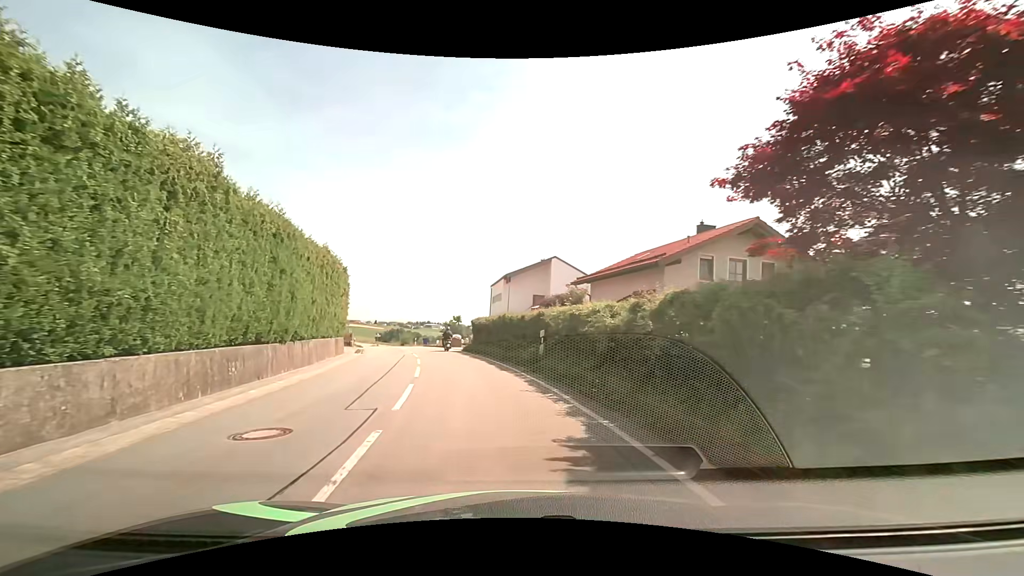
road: tertiary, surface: asphalt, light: Day
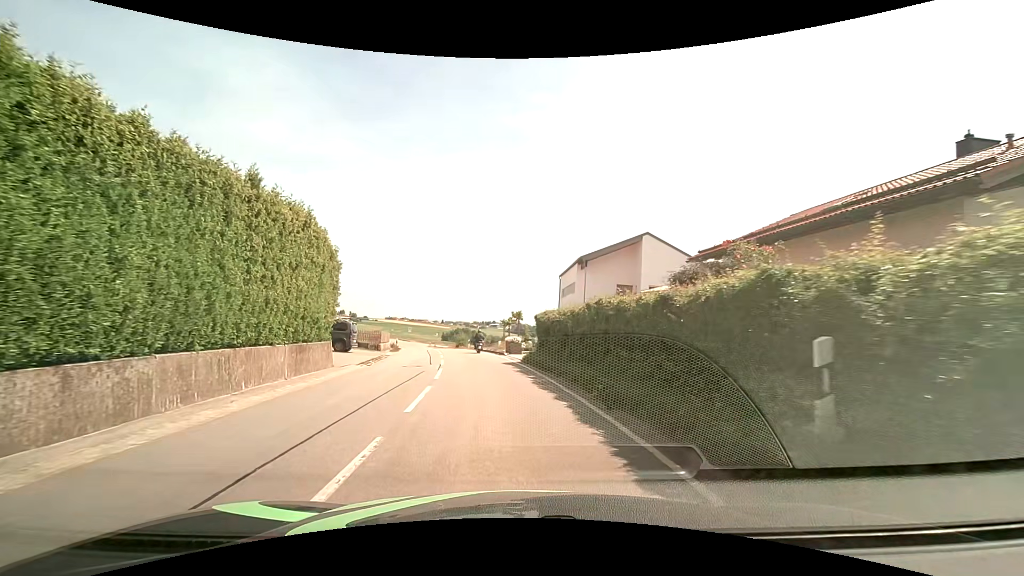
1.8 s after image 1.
(-0.8, +12.1) m; -8°
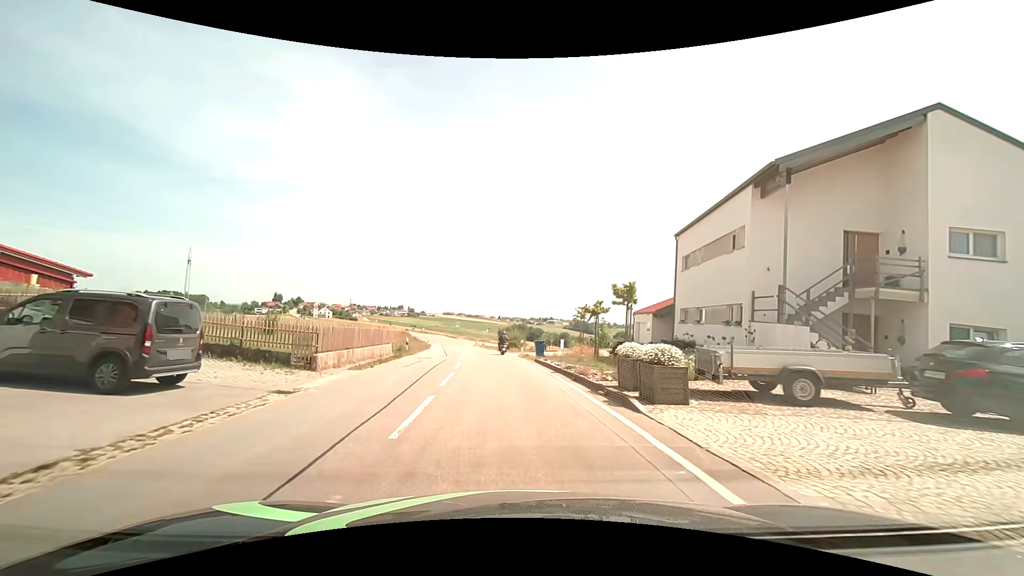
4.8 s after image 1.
(-1.4, +20.7) m; -6°
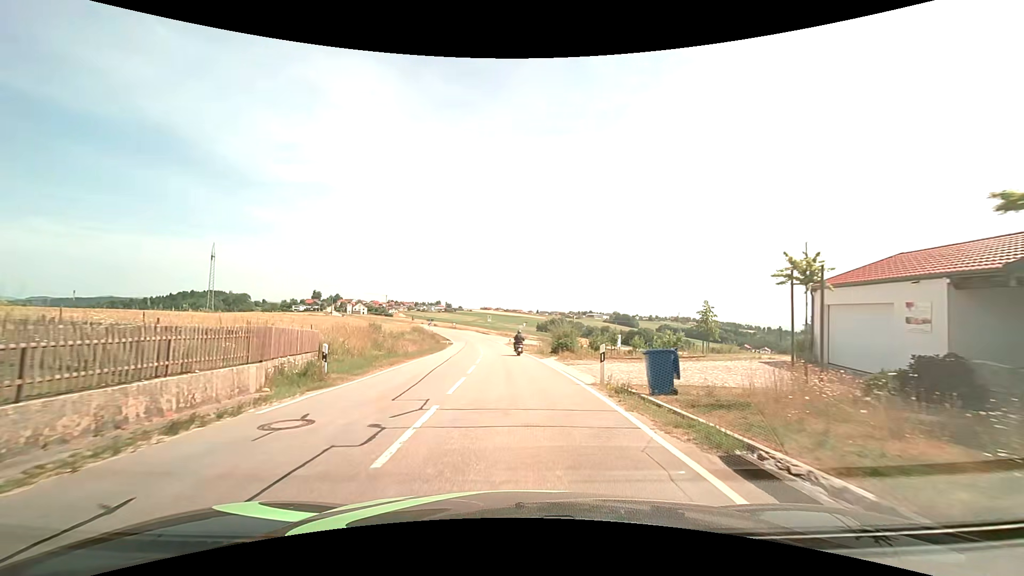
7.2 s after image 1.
(-0.7, +19.4) m; -4°
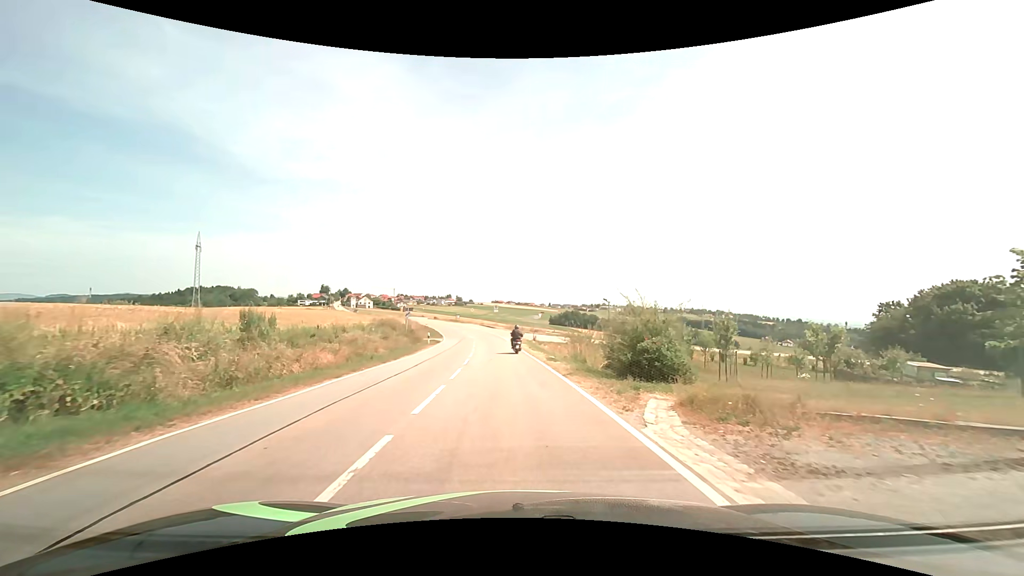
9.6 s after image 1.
(-0.2, +20.3) m; -1°
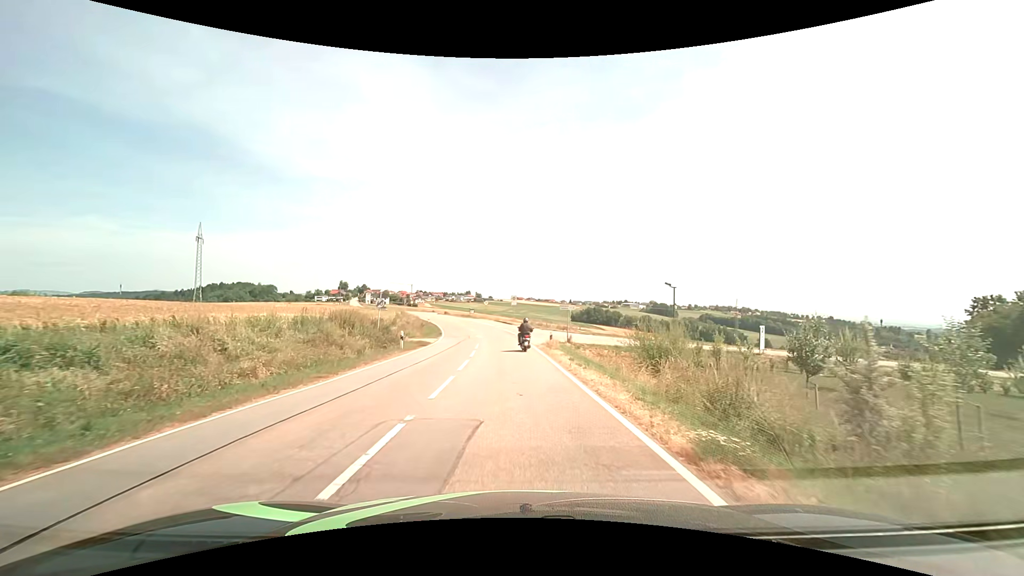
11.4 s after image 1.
(-0.3, +16.2) m; -2°
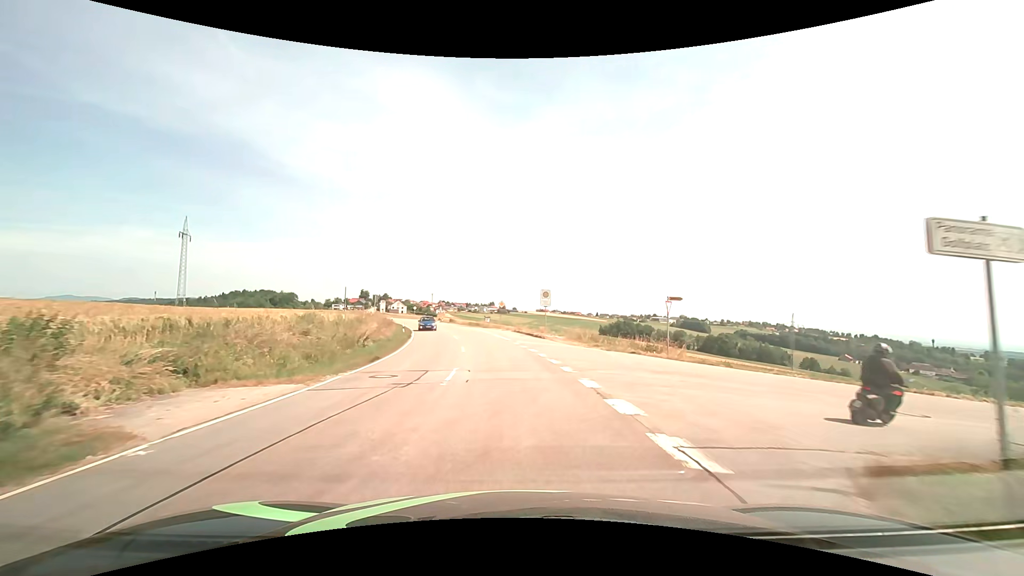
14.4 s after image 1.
(-0.7, +28.5) m; -3°
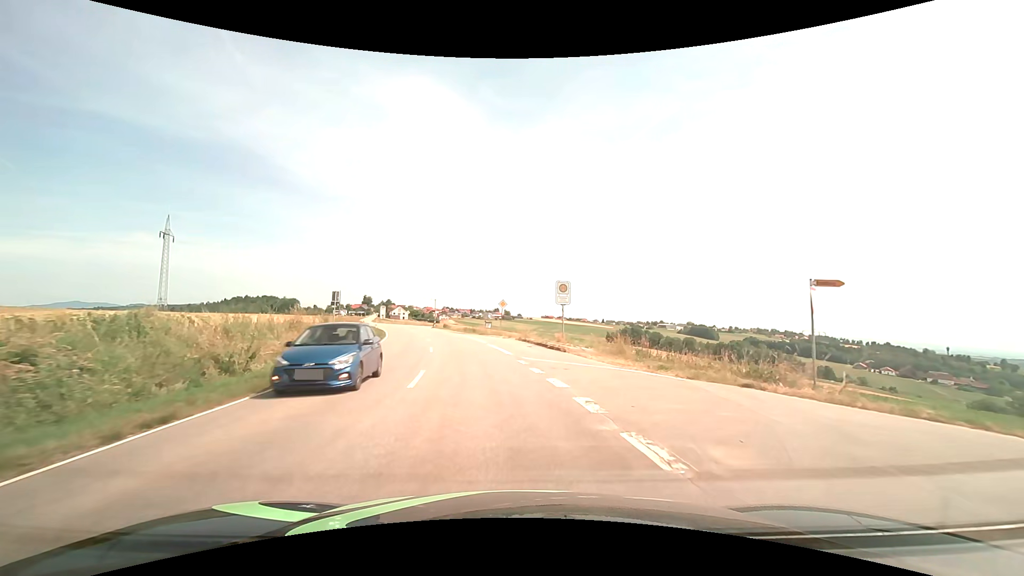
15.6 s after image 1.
(0.0, +12.5) m; 0°
(0, +10) (-1, +20) (-3, +30) (-5, +40) (-7, +49) (-10, +59) (-13, +68) (-16, +78) (-20, +87) (-23, +97) m
